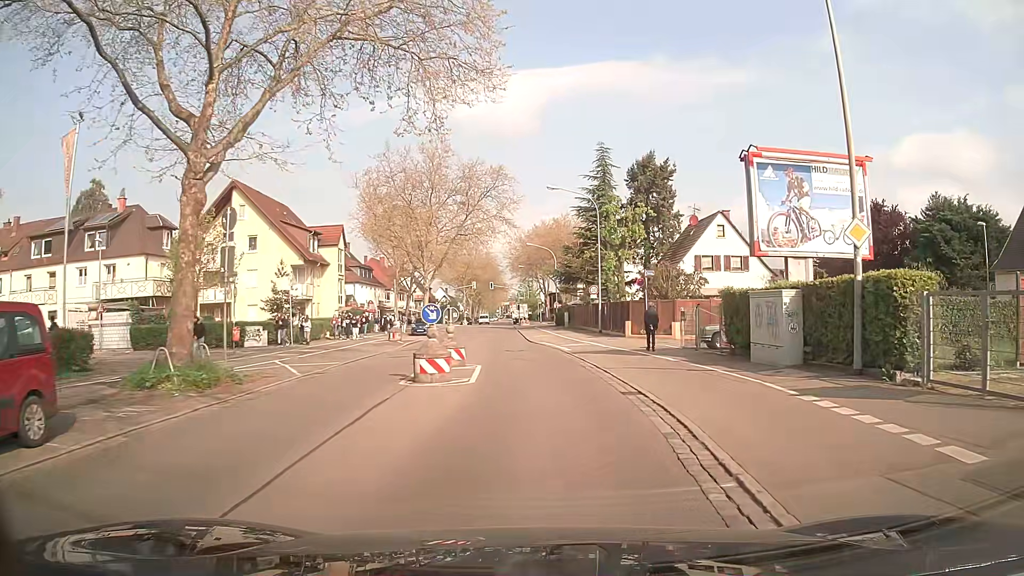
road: secondary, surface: asphalt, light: Day
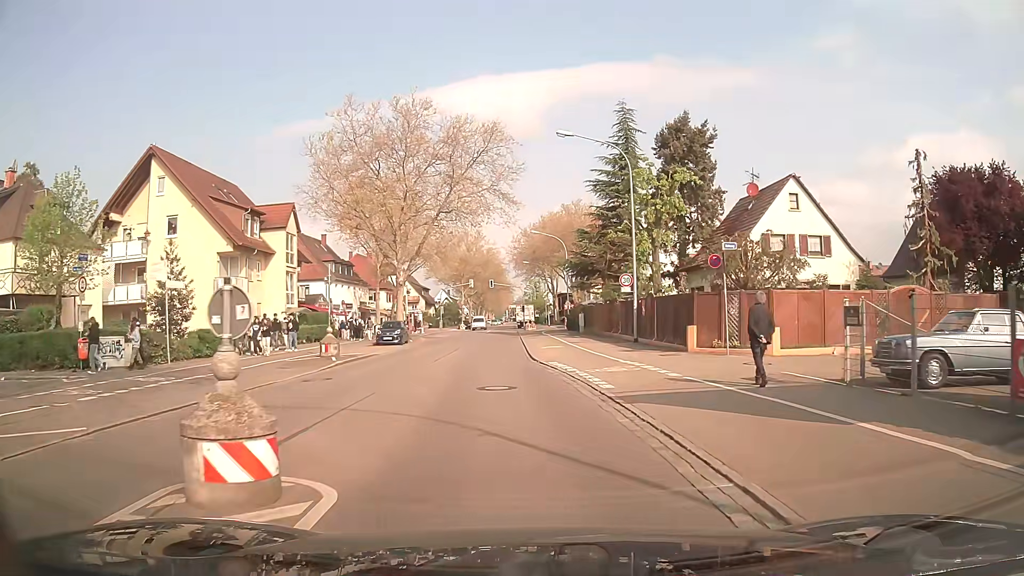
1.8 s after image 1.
(+0.2, +13.9) m; -1°
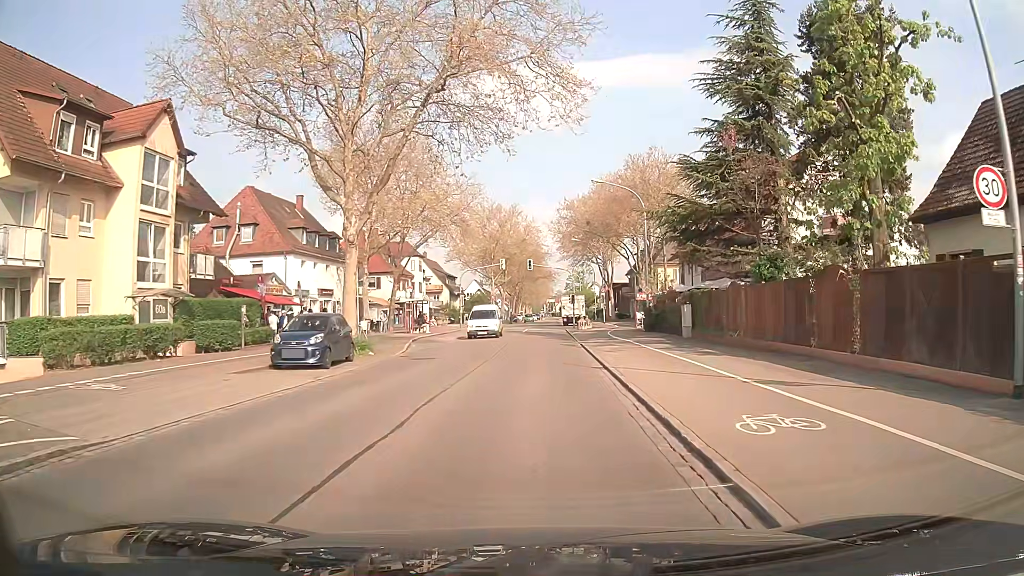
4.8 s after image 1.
(-1.2, +23.1) m; -3°
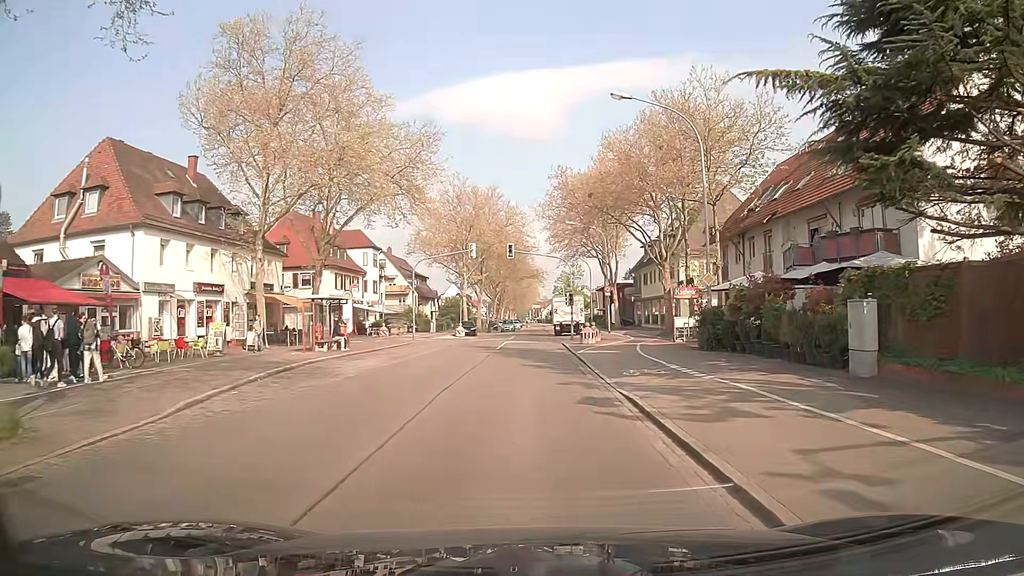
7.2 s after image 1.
(+0.2, +18.4) m; +1°
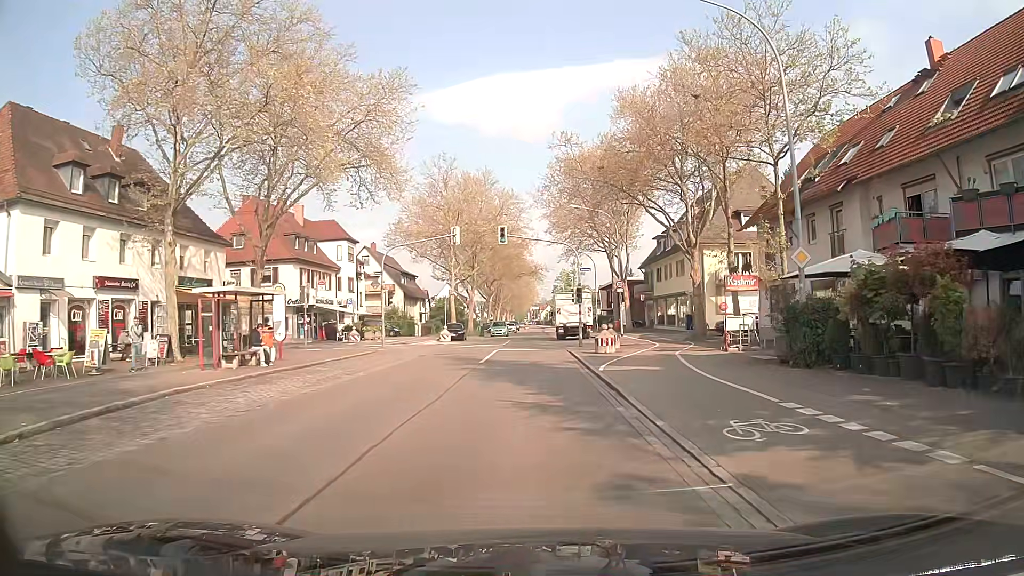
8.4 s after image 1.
(0.0, +9.1) m; 0°
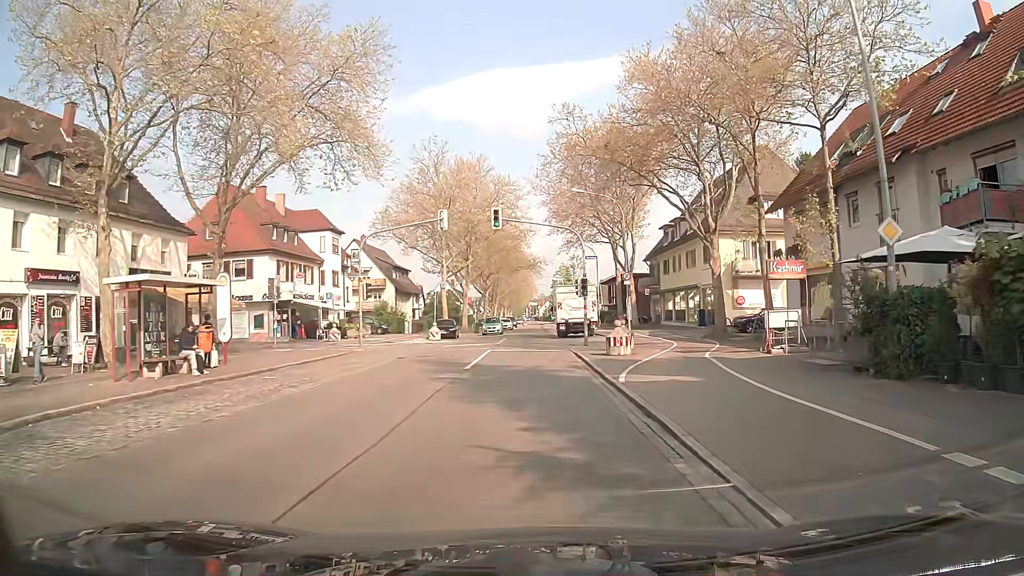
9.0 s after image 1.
(0.0, +4.5) m; 0°
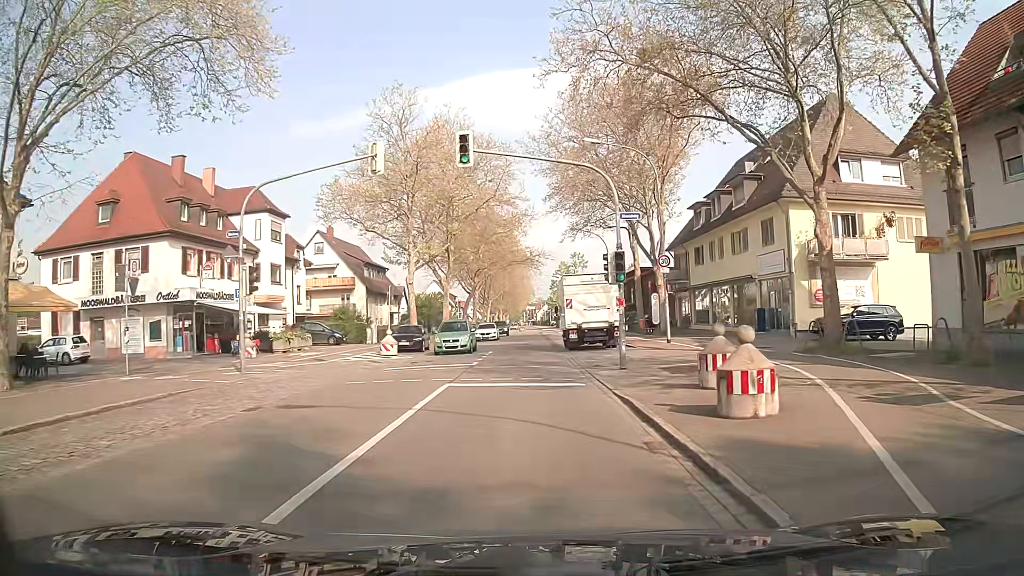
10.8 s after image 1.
(0.0, +13.6) m; 0°
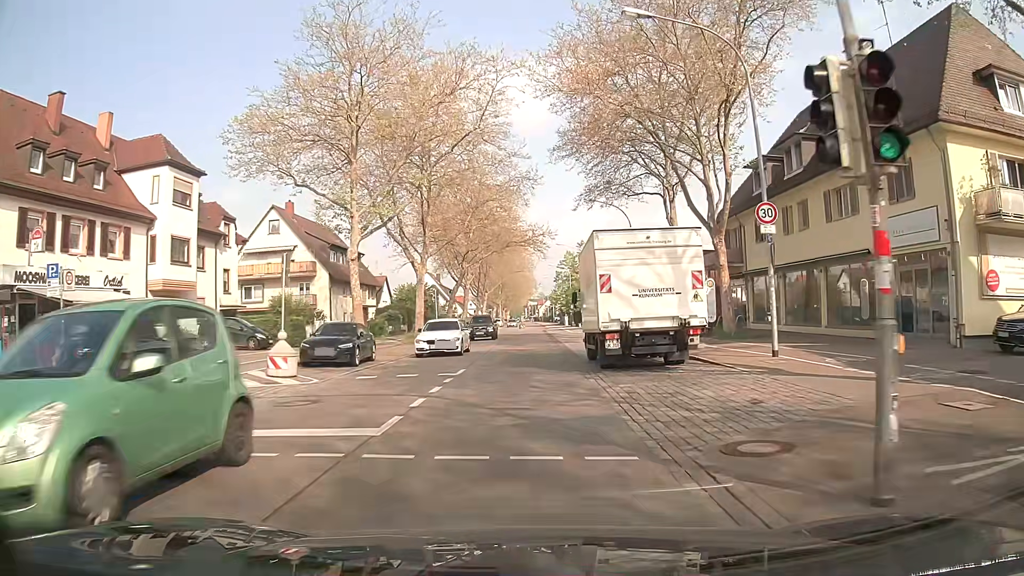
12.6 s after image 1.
(0.0, +13.7) m; -1°
(0, +10) (0, +20) (0, +30) (0, +40) (0, +50) (+1, +60) (+1, +70) (+1, +80) (+1, +90) (+2, +100) m
